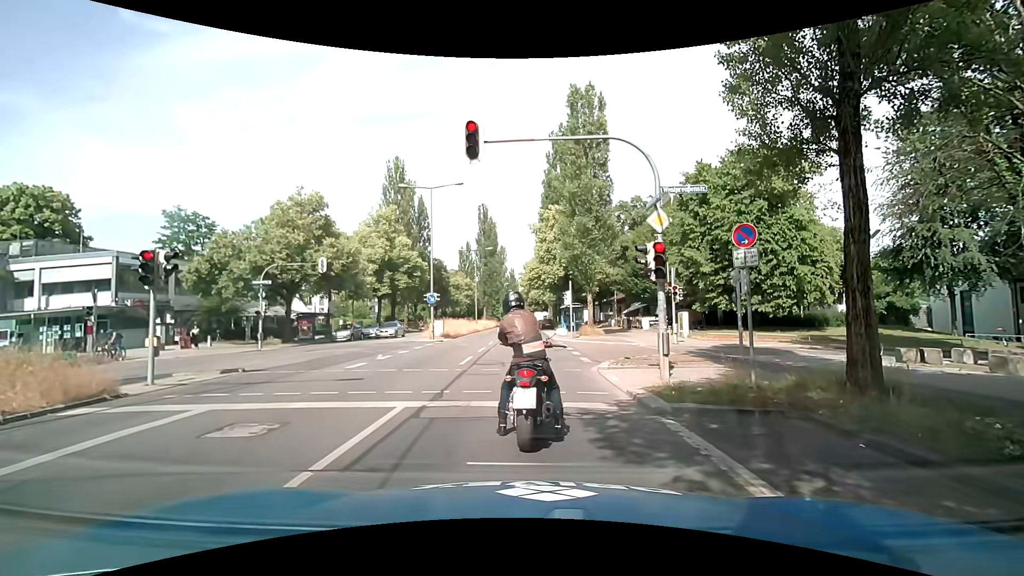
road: secondary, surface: asphalt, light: Day
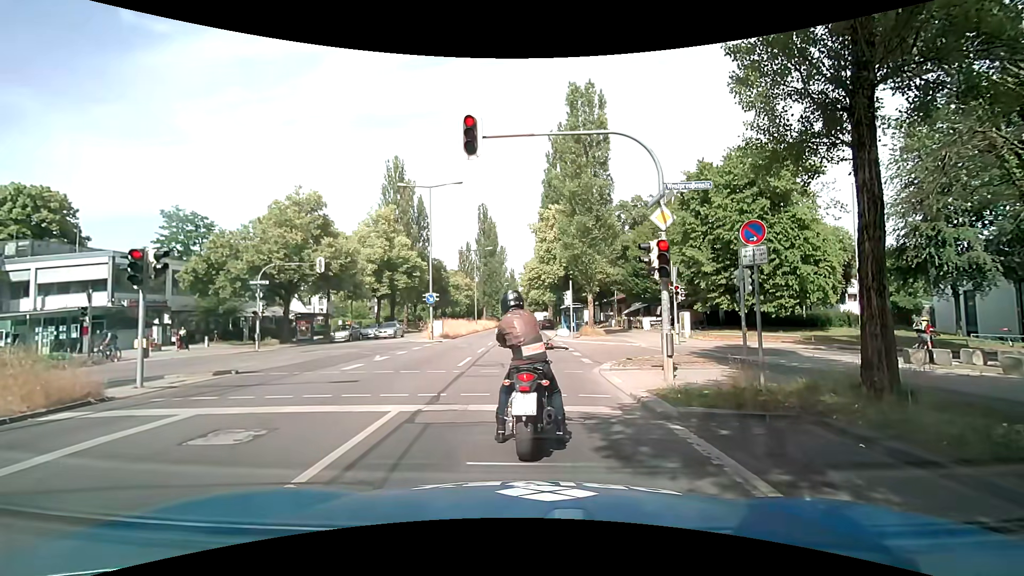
(0.0, +0.3) m; 0°
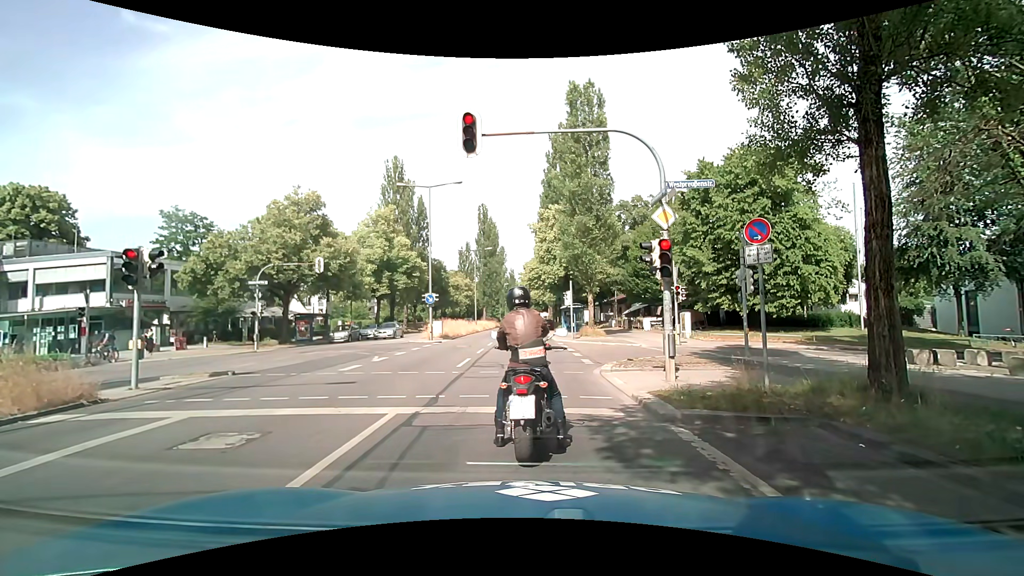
(0.0, +0.2) m; 0°
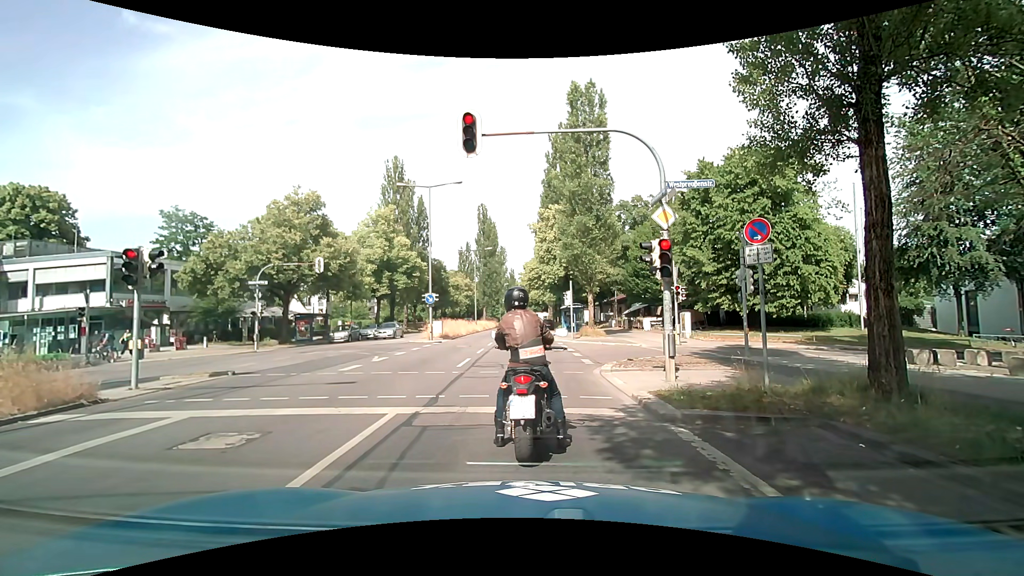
(0.0, 0.0) m; 0°
